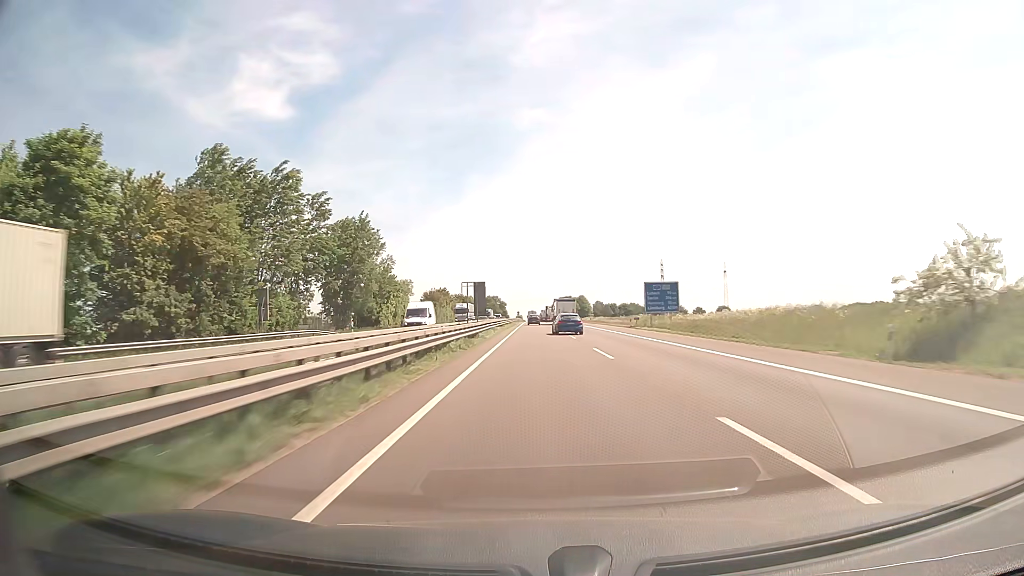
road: motorway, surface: asphalt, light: Day
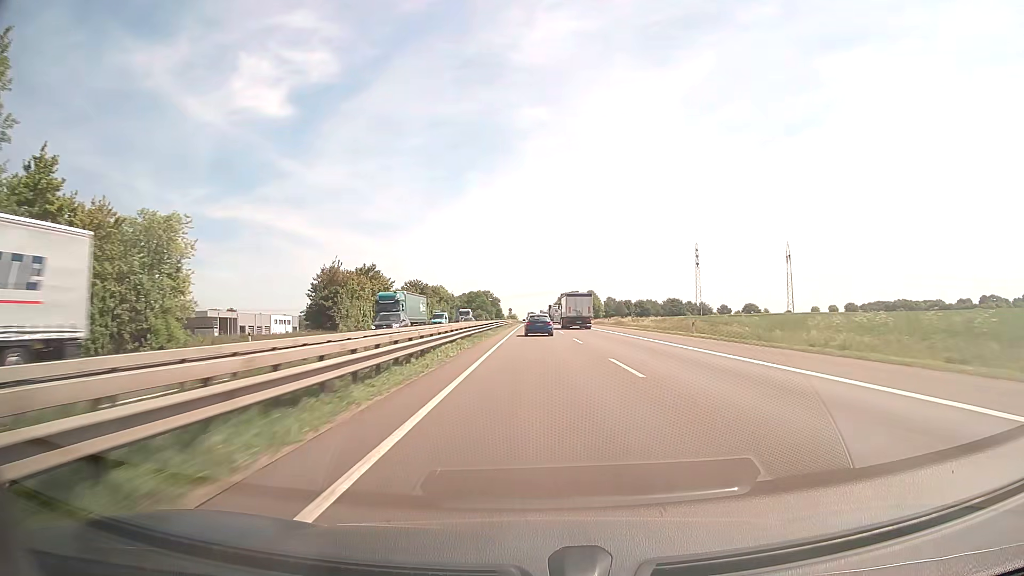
(-0.1, +77.1) m; 0°
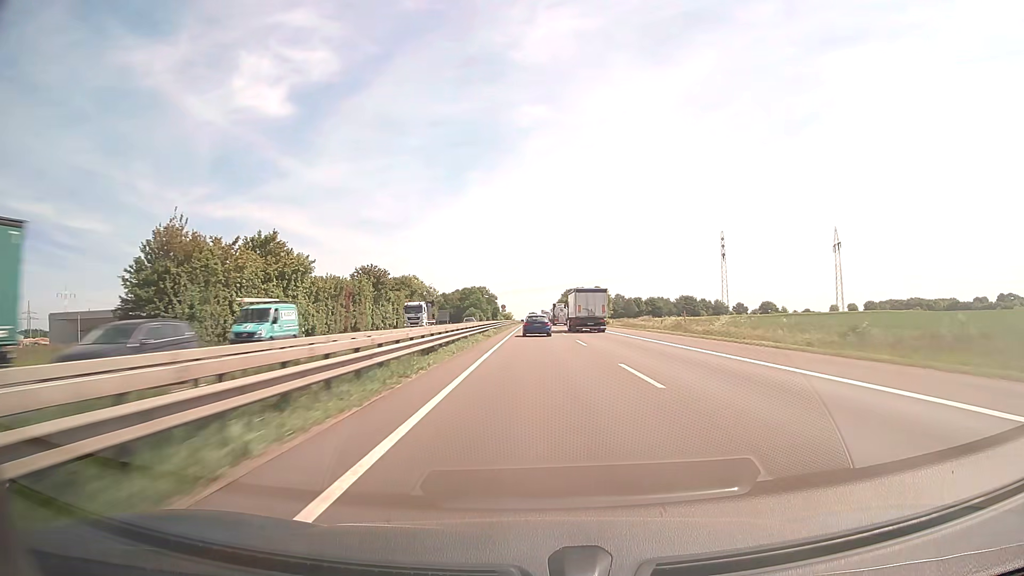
(0.0, +37.7) m; 0°
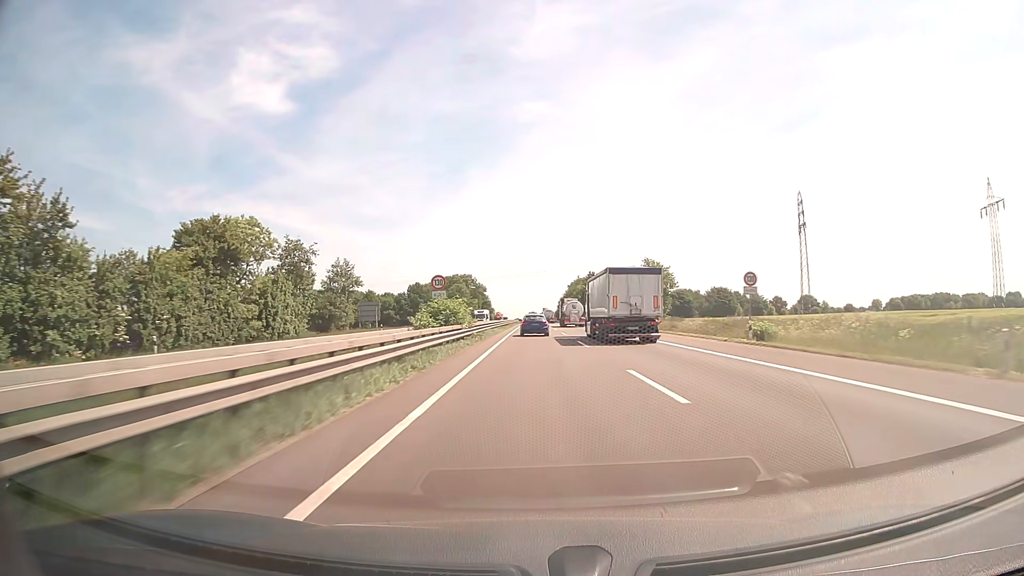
(+0.1, +73.6) m; 0°
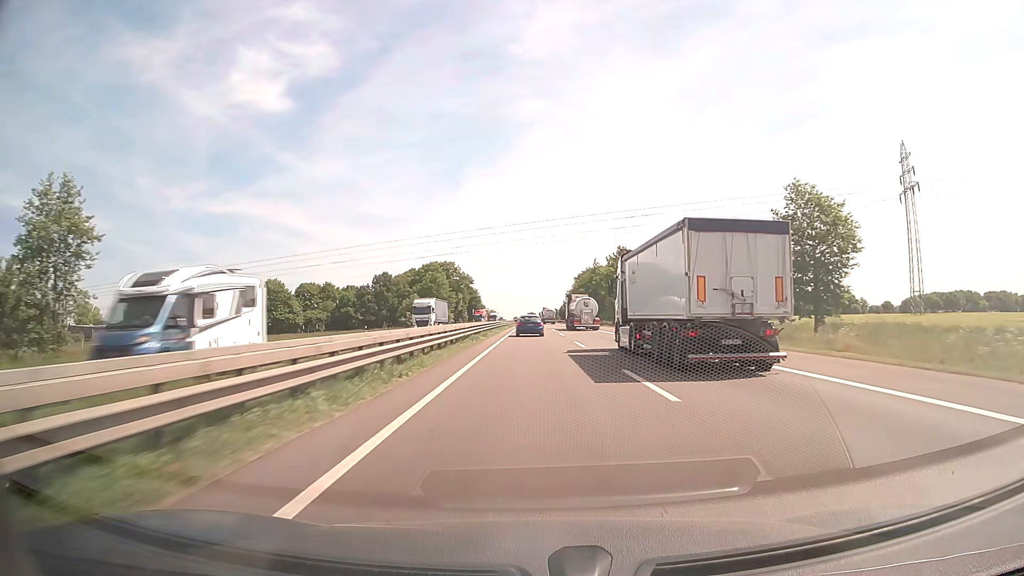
(+0.1, +53.7) m; 0°
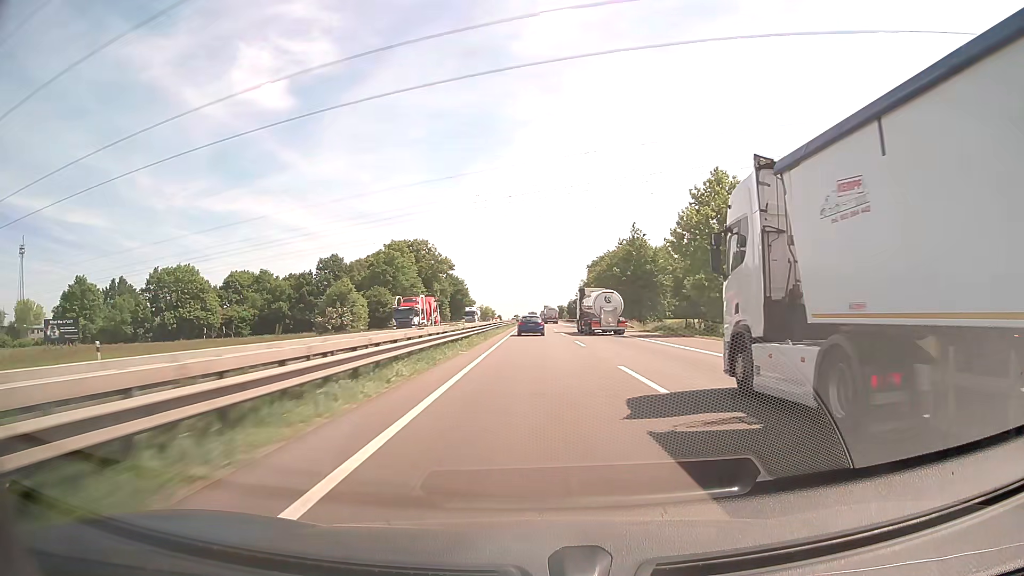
(-0.1, +52.6) m; 0°
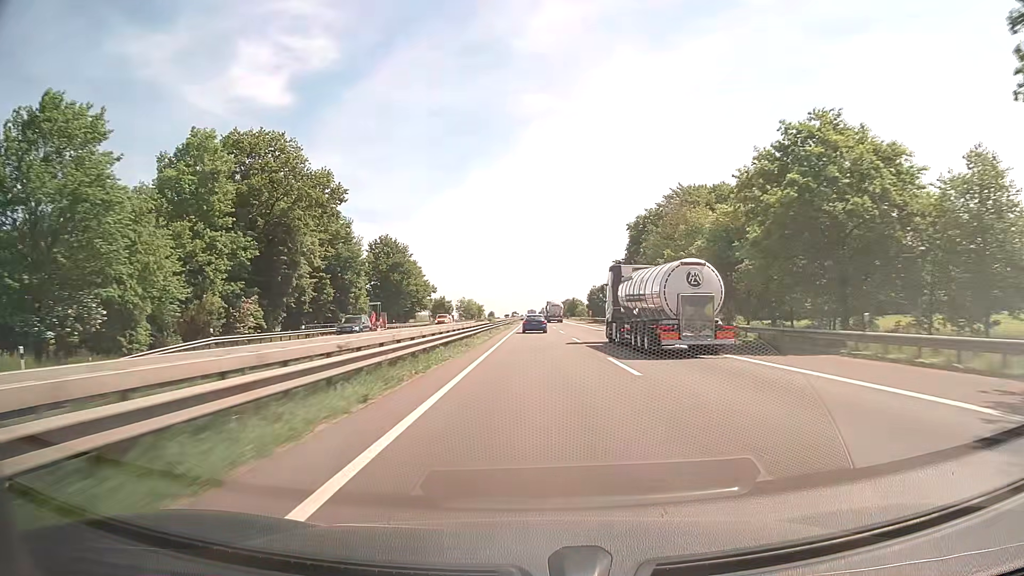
(-0.1, +86.5) m; 0°
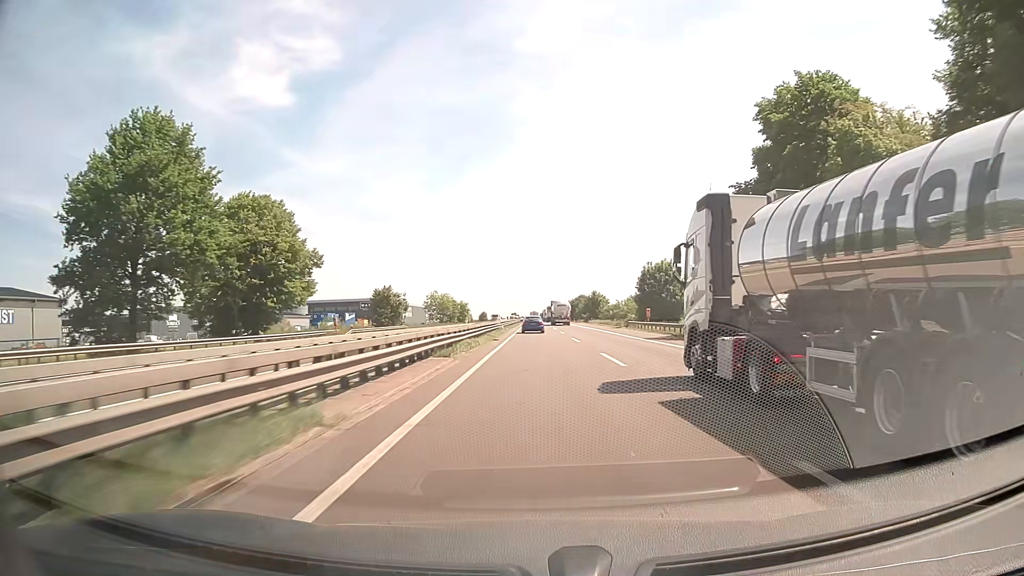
(0.0, +69.3) m; 0°
